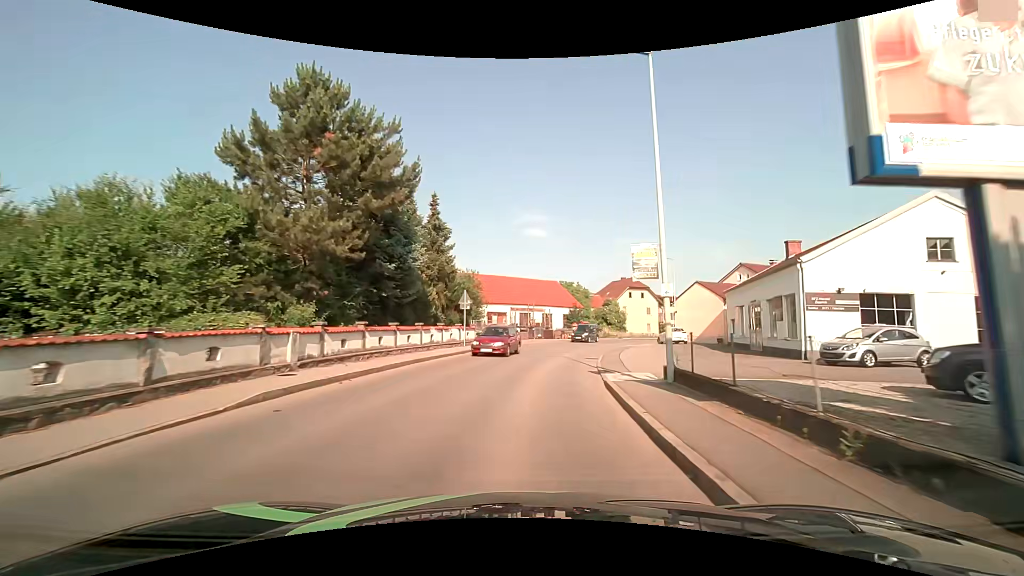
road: secondary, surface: asphalt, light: Day
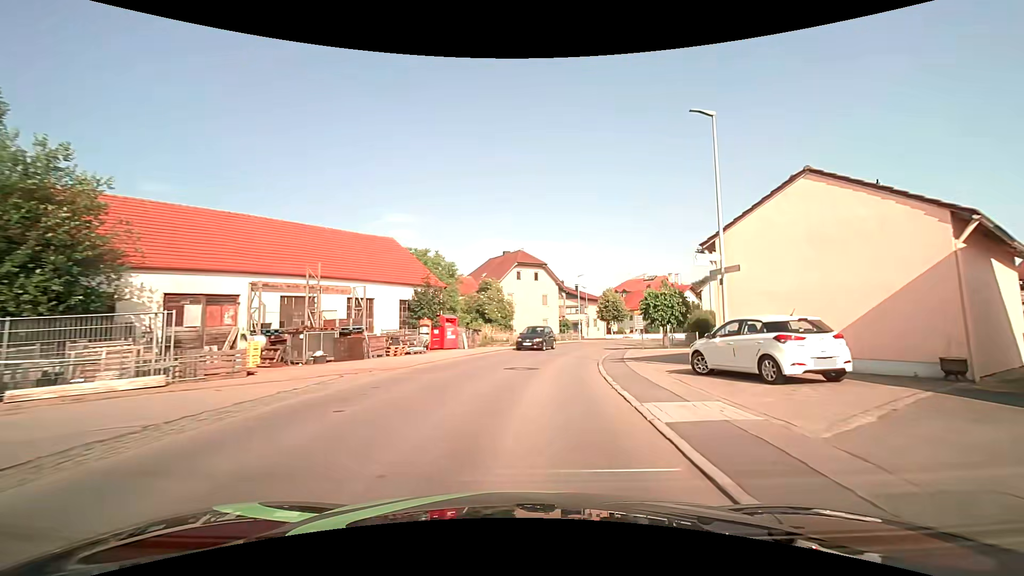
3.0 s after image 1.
(+4.0, +34.4) m; +15°
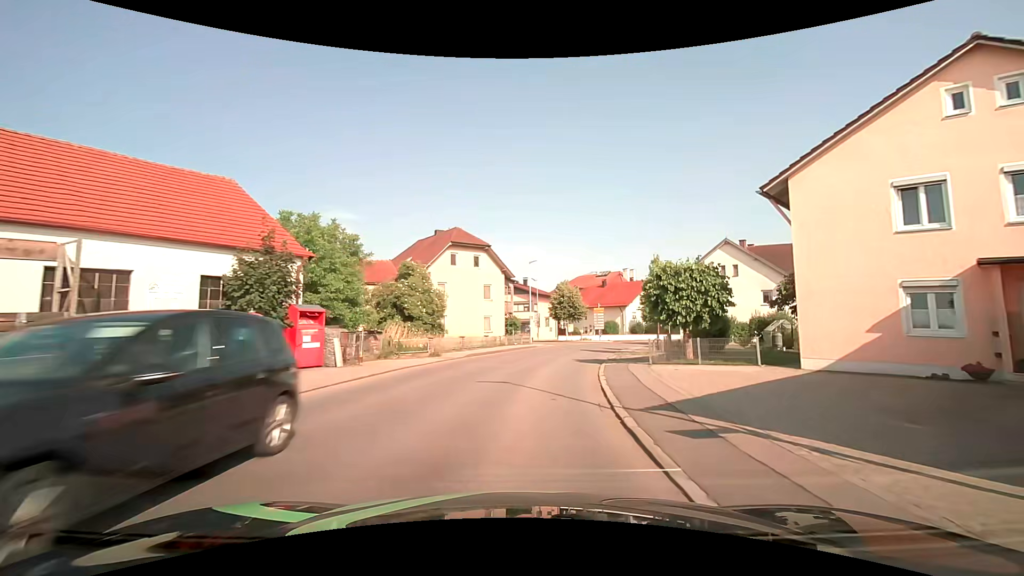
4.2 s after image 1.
(+0.8, +13.6) m; +7°
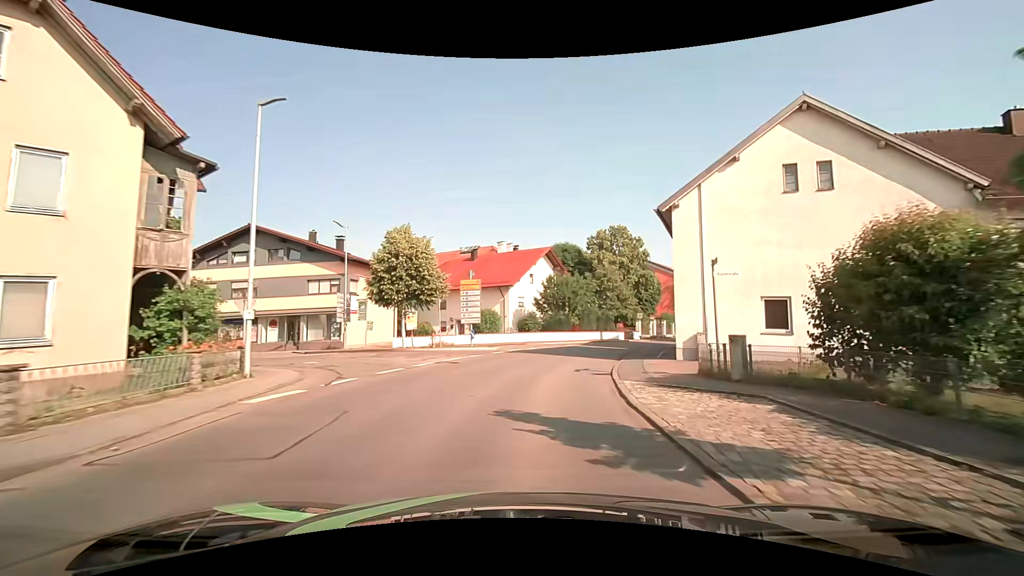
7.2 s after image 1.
(+4.1, +33.5) m; +15°
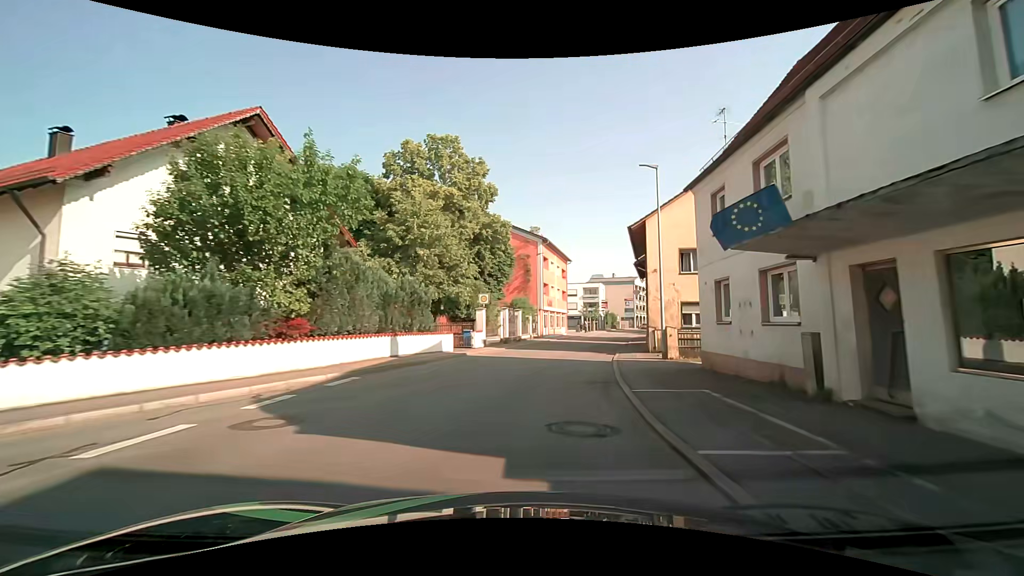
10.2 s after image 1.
(+6.2, +33.7) m; +21°
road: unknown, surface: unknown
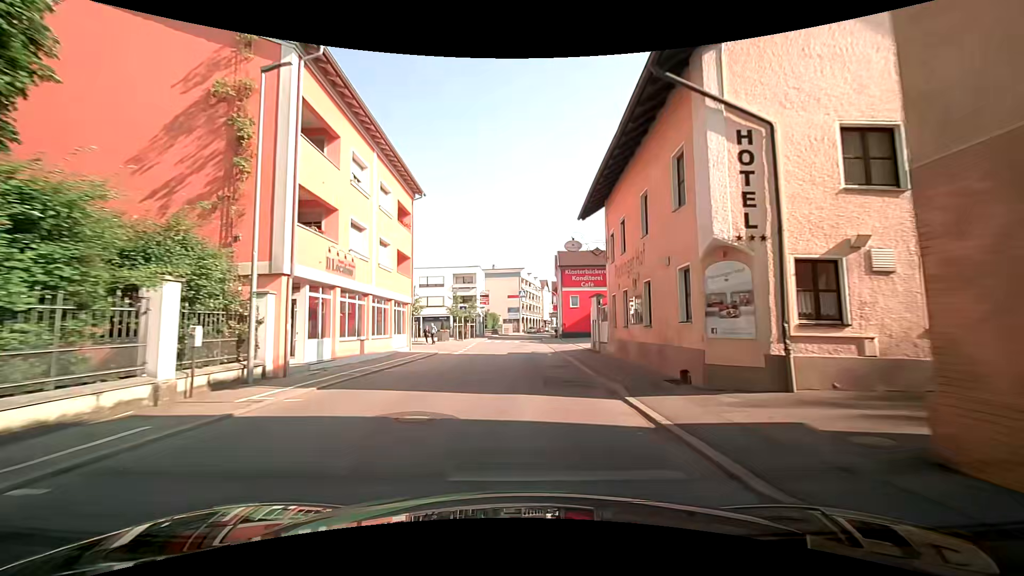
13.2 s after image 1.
(+5.1, +34.2) m; +15°
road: secondary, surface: asphalt
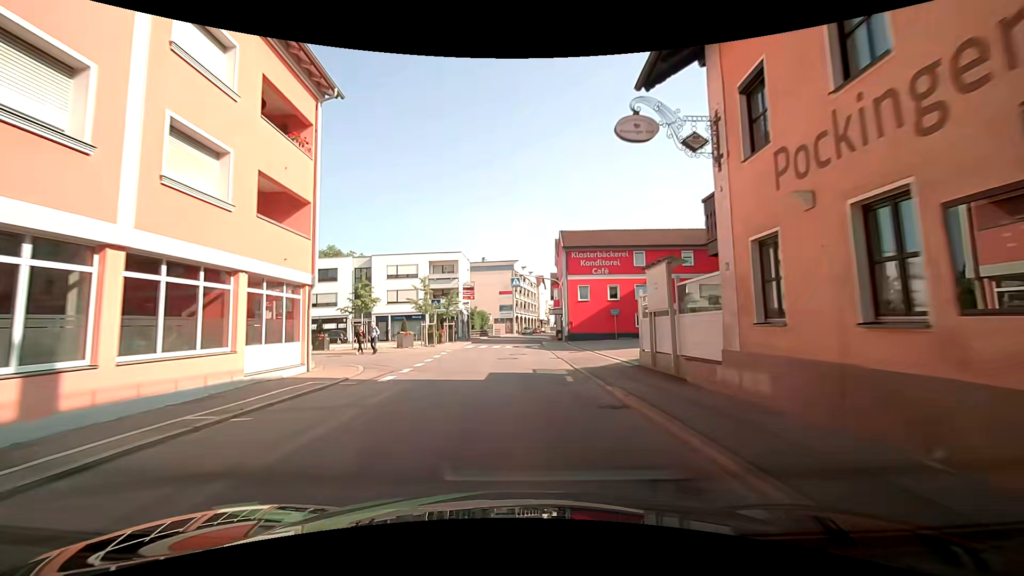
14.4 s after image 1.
(+0.1, +13.5) m; 0°
